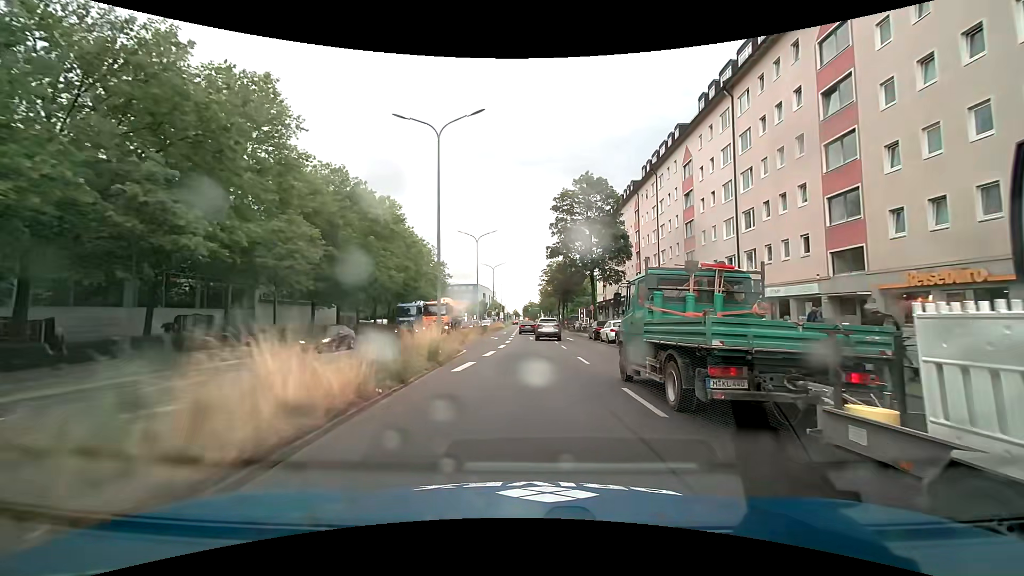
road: primary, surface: asphalt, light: Day
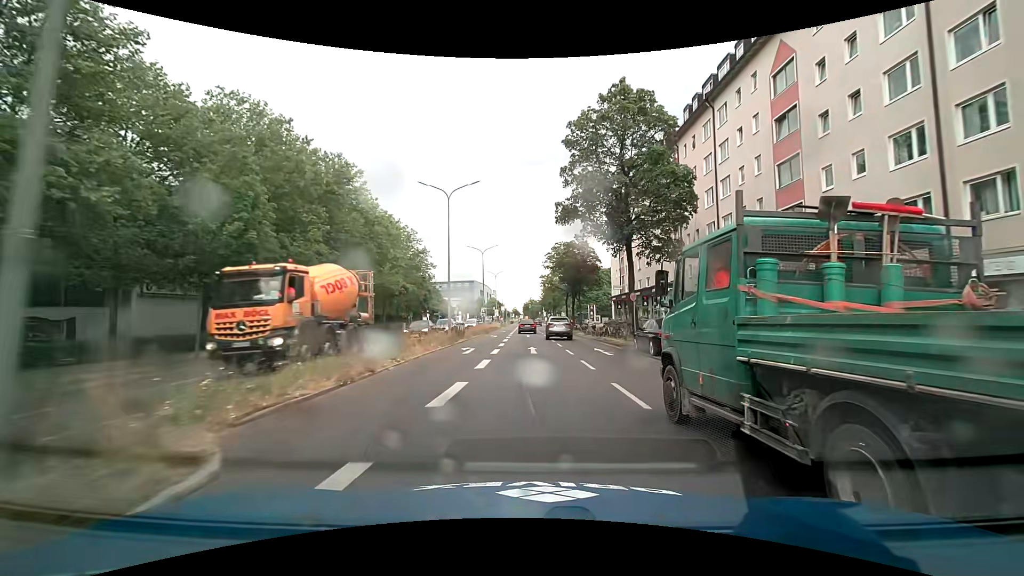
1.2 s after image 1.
(+0.1, +17.5) m; 0°
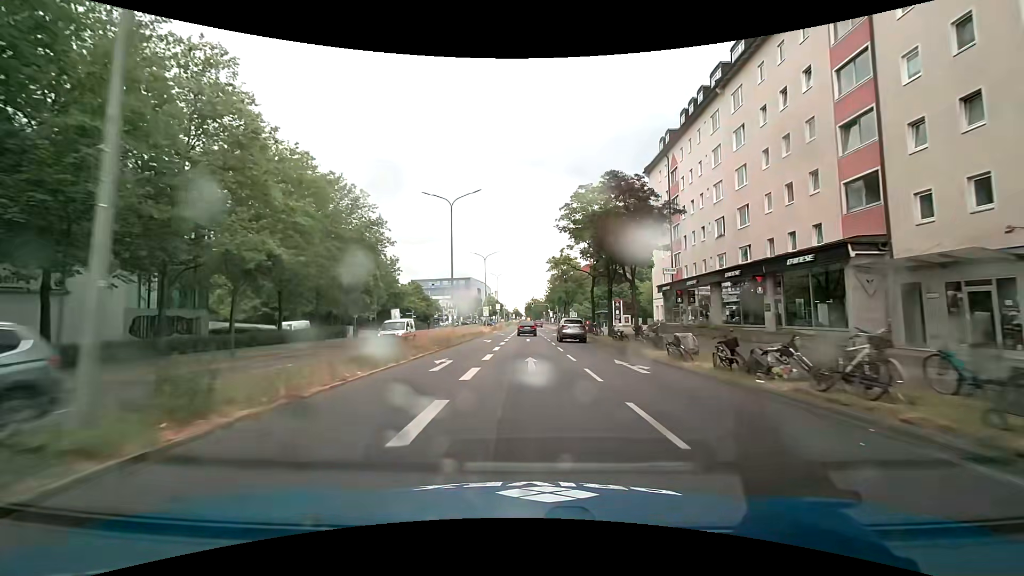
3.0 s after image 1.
(+0.1, +26.4) m; 0°
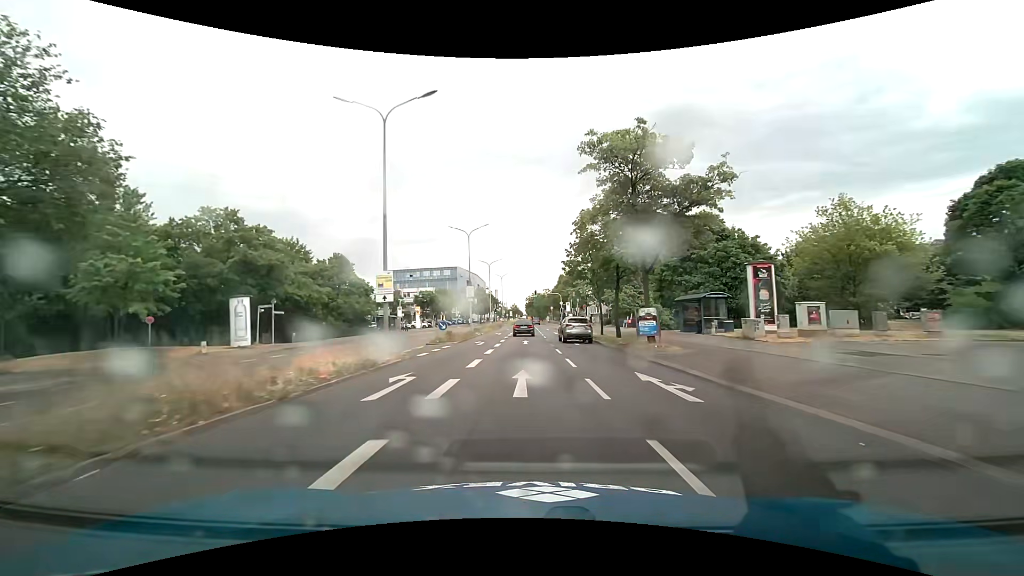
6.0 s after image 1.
(+0.4, +44.9) m; 0°
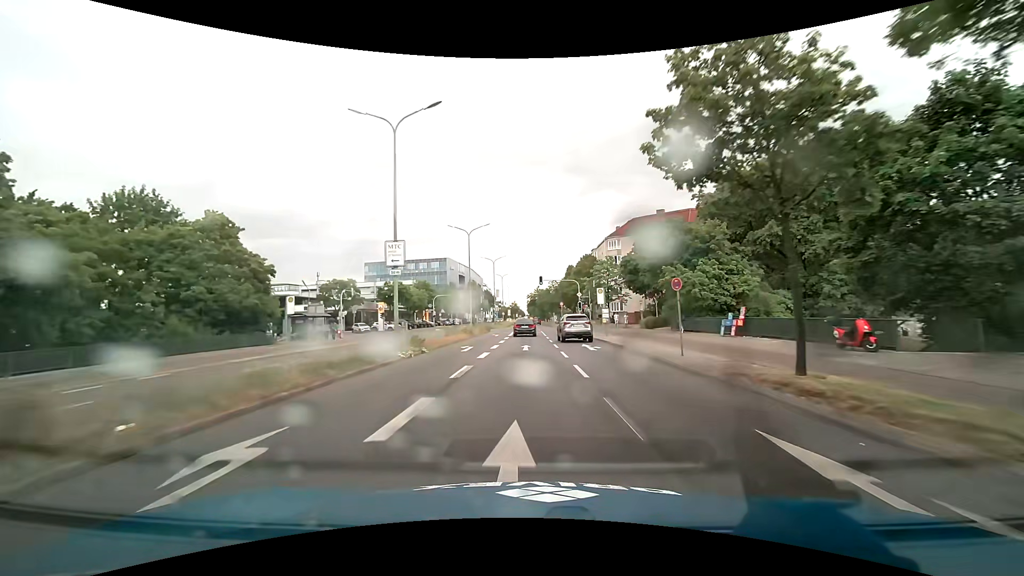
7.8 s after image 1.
(0.0, +27.3) m; 0°
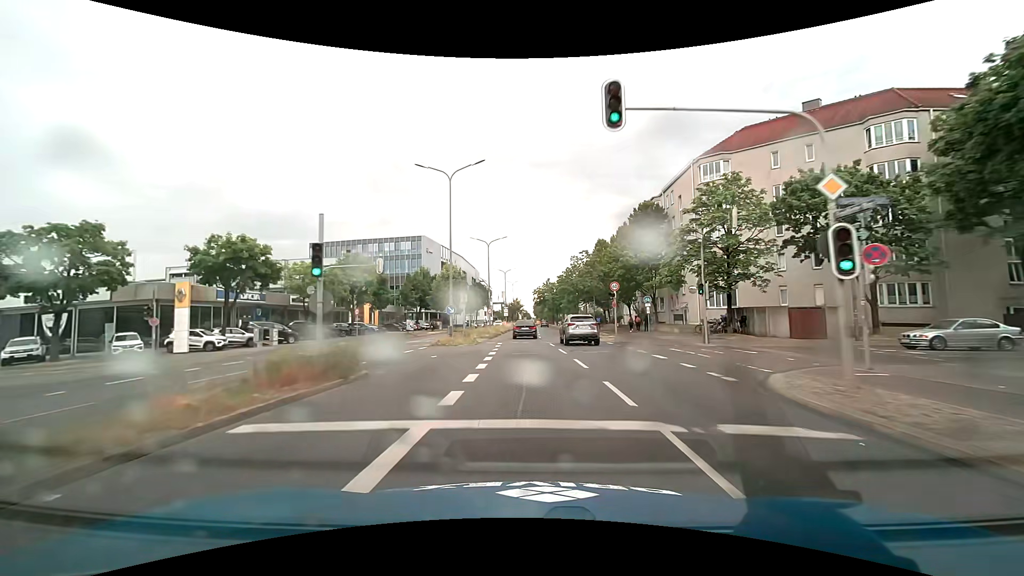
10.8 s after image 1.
(0.0, +45.6) m; -1°
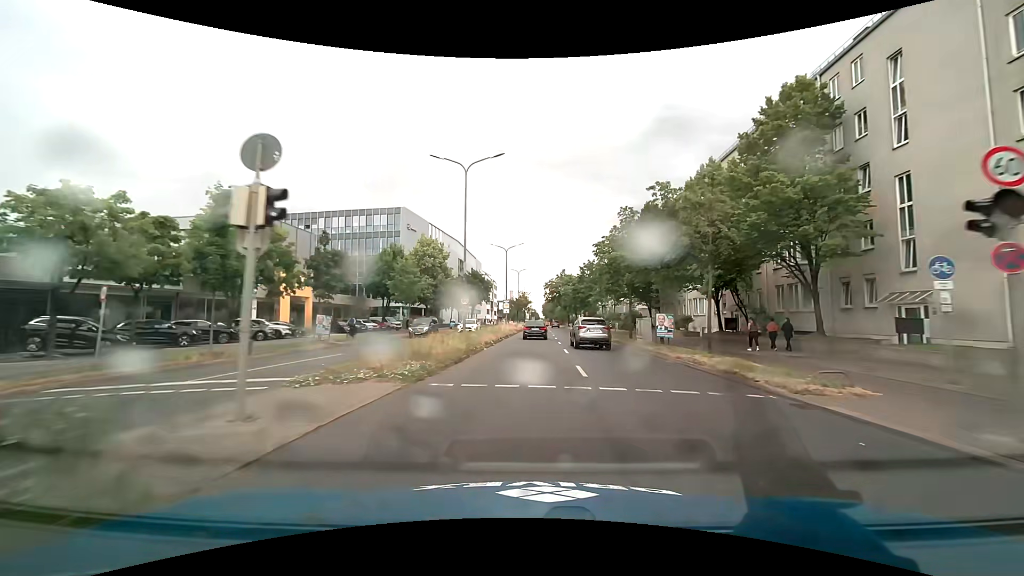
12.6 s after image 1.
(-0.3, +27.3) m; -1°
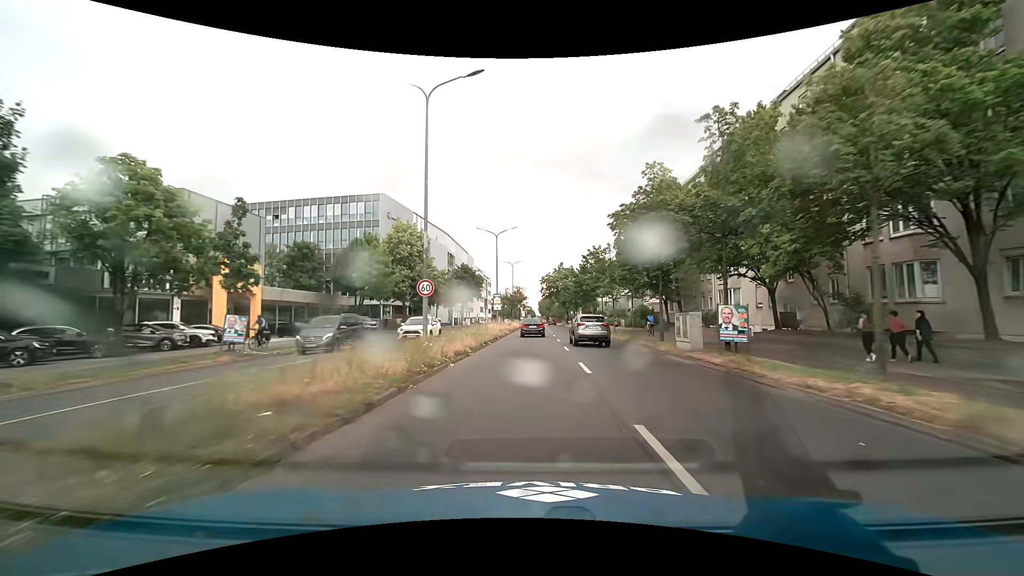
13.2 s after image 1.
(0.0, +9.1) m; 0°
(0, +10) (0, +20) (0, +30) (0, +40) (0, +50) (0, +60) (+1, +70) (+1, +80) (+1, +90) (+1, +100) m
